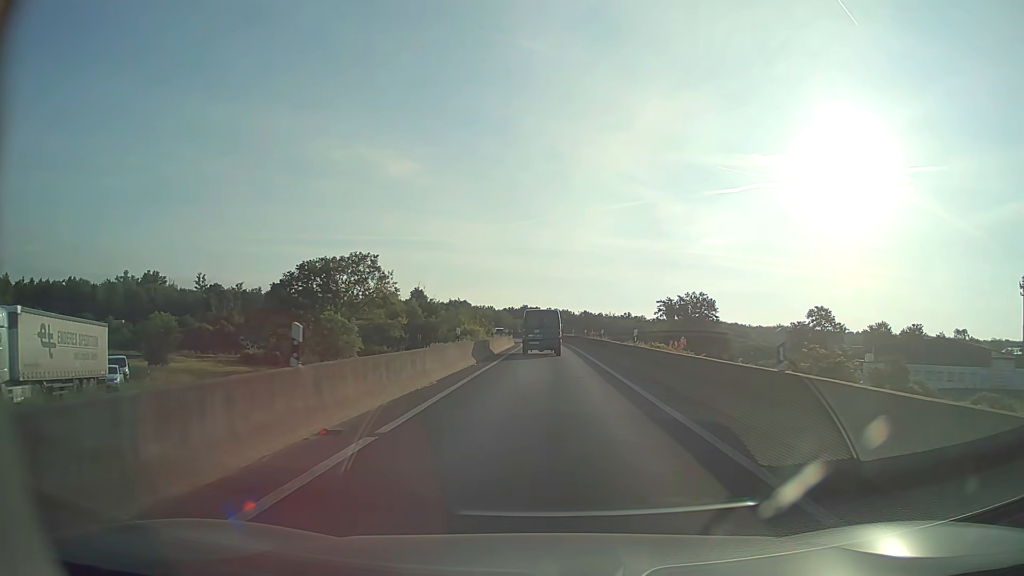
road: motorway_link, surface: asphalt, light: Day
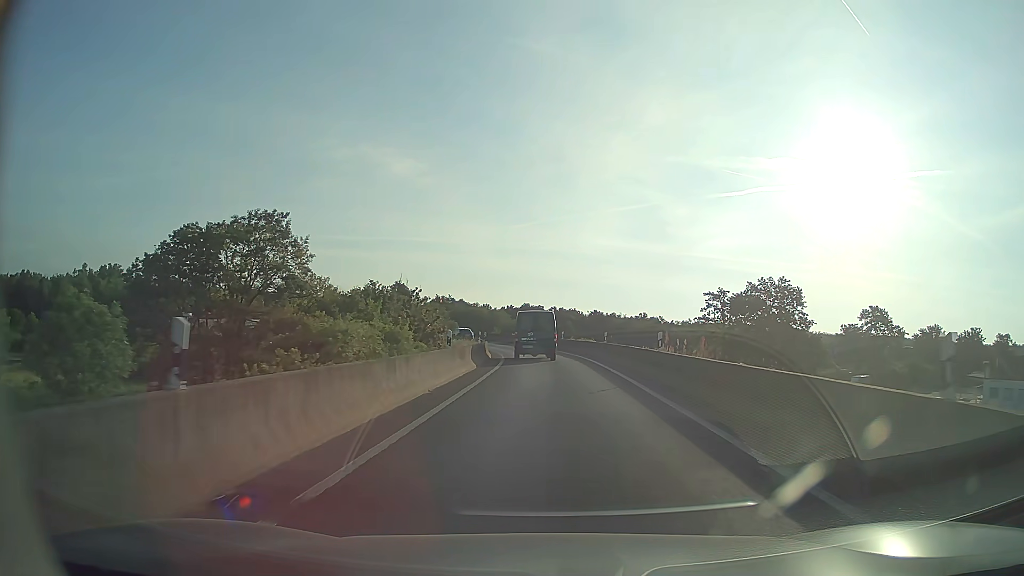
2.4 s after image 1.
(0.0, +33.6) m; 0°
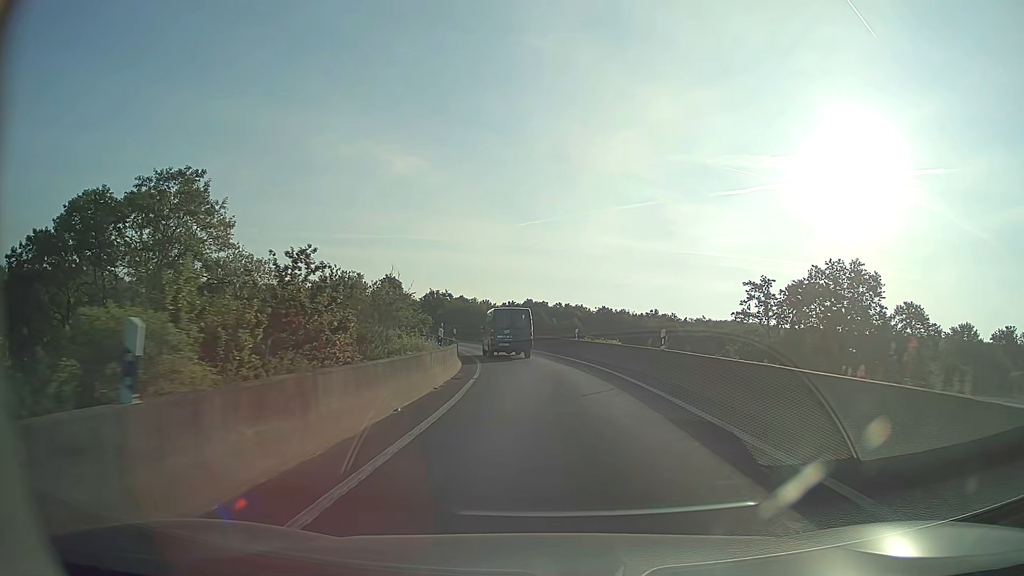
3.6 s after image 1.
(-0.1, +16.1) m; -1°
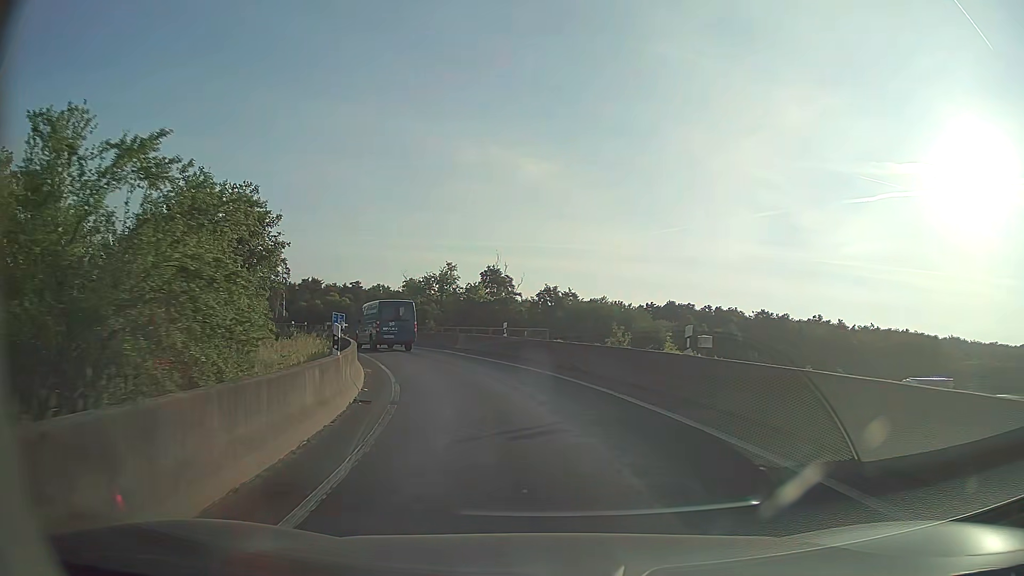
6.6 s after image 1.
(-2.4, +38.1) m; -11°
